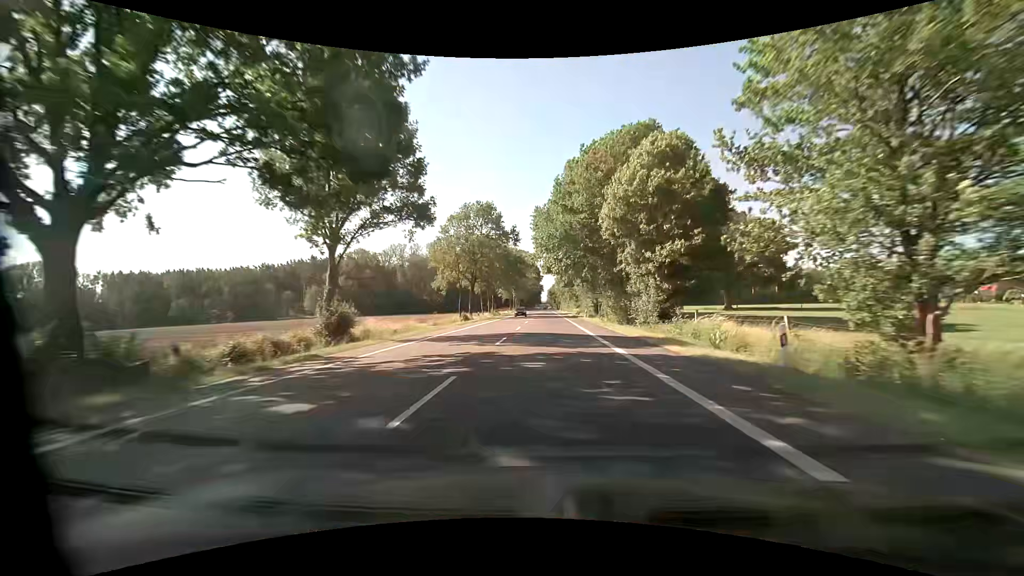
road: primary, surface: asphalt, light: Day
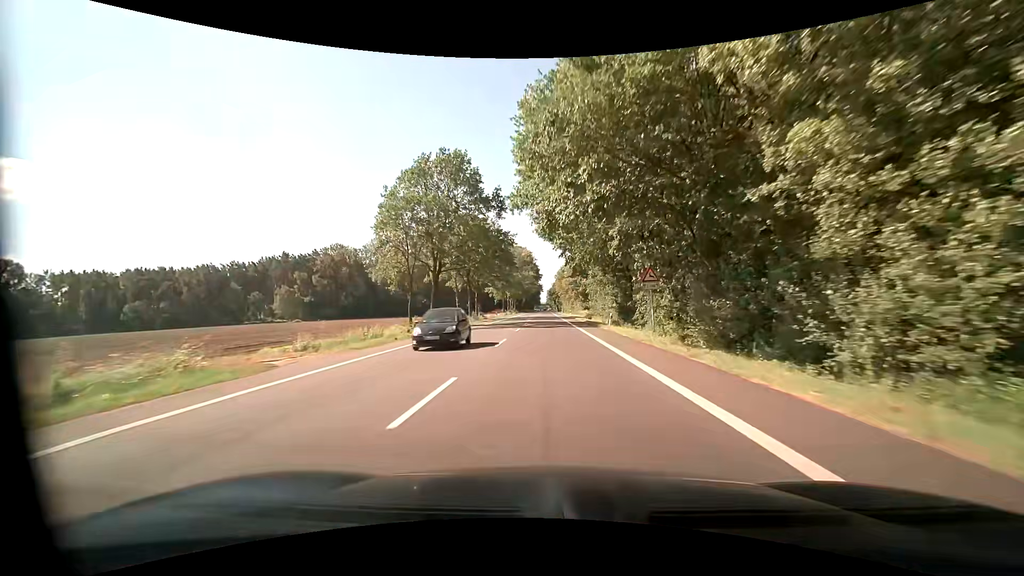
(+0.1, +23.9) m; 0°
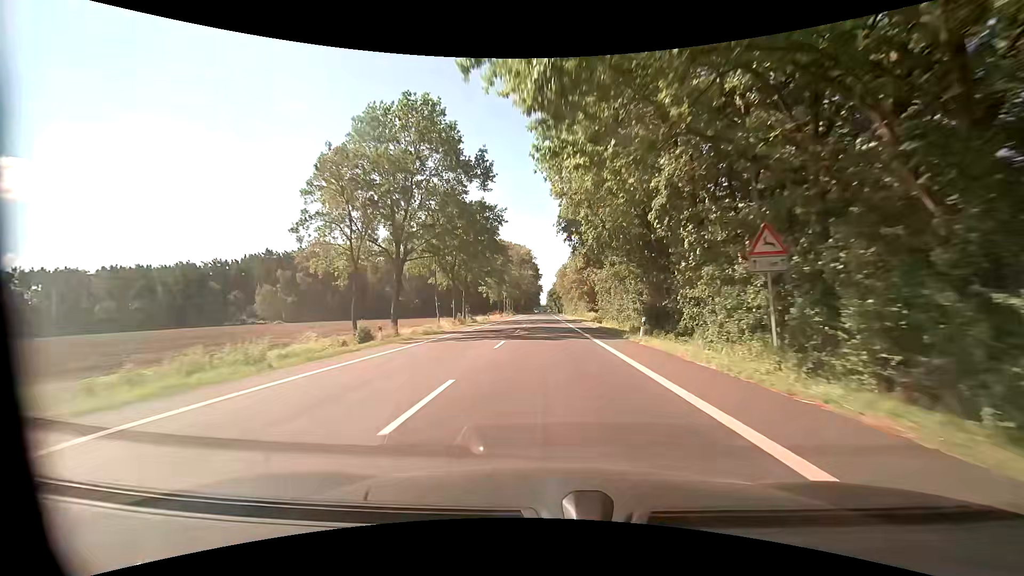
(0.0, +12.4) m; 0°
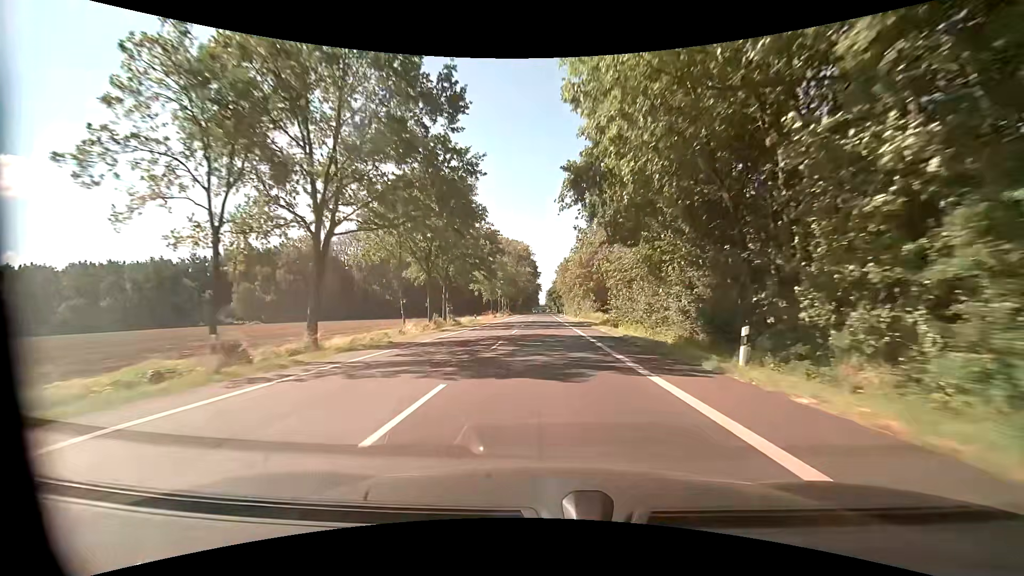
(+0.1, +12.7) m; +1°
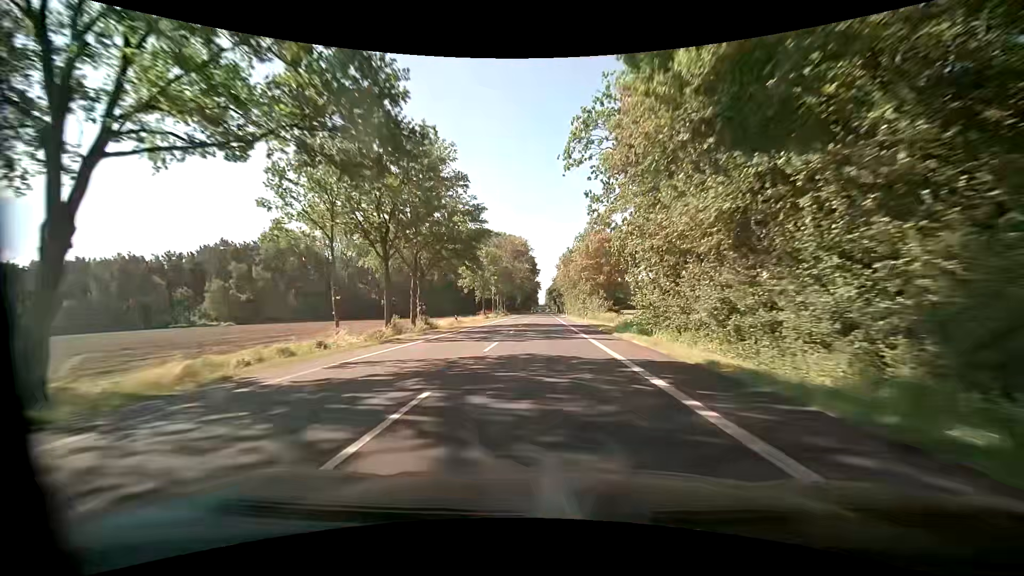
(0.0, +13.1) m; 0°
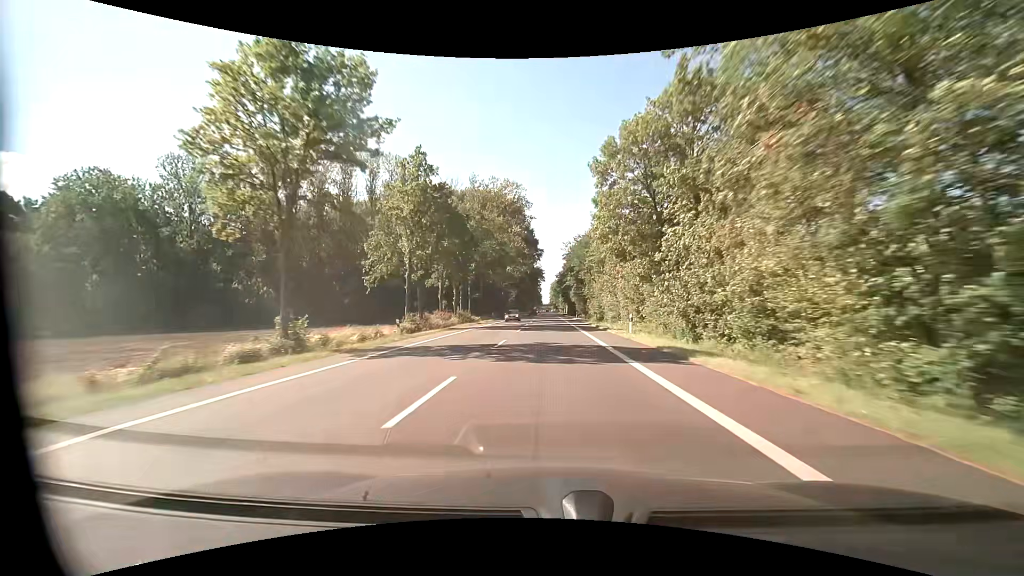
(-0.5, +70.9) m; -1°
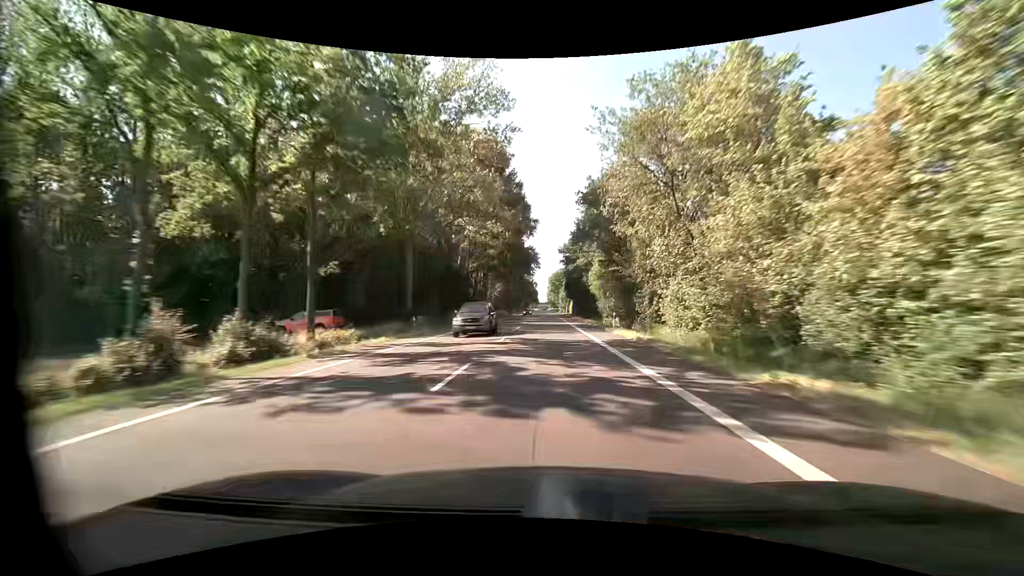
(+0.3, +46.0) m; 0°
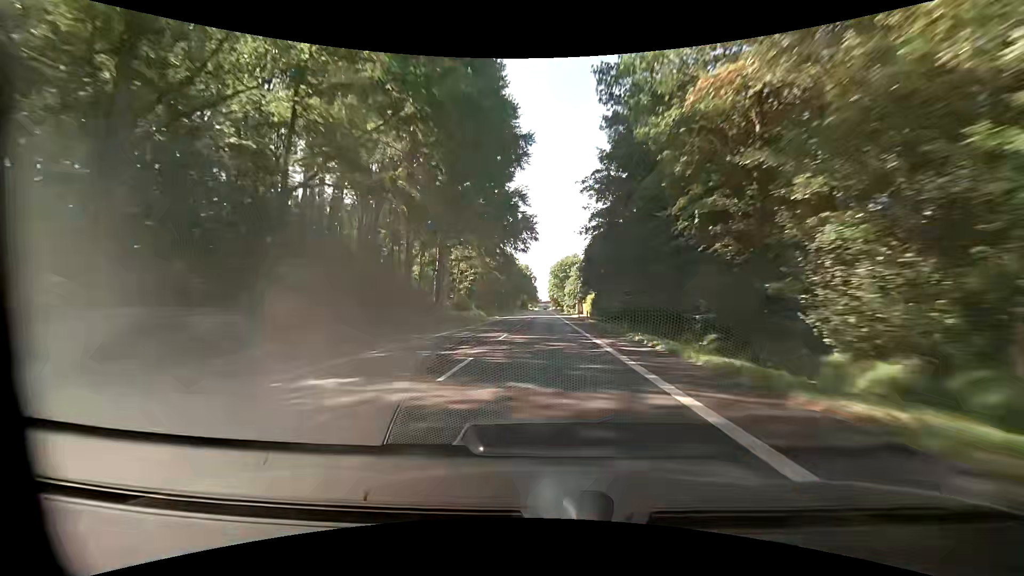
(+0.2, +47.1) m; 0°
(0, +10) (0, +20) (0, +30) (0, +40) (0, +50) (0, +60) (0, +70) (0, +80) (0, +90) (0, +100) m
